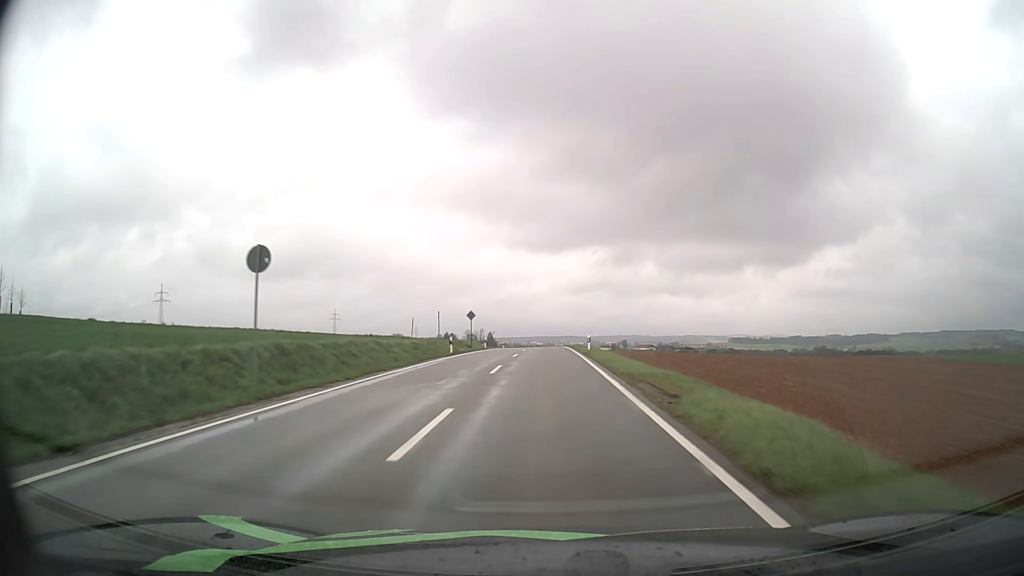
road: tertiary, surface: asphalt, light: Day
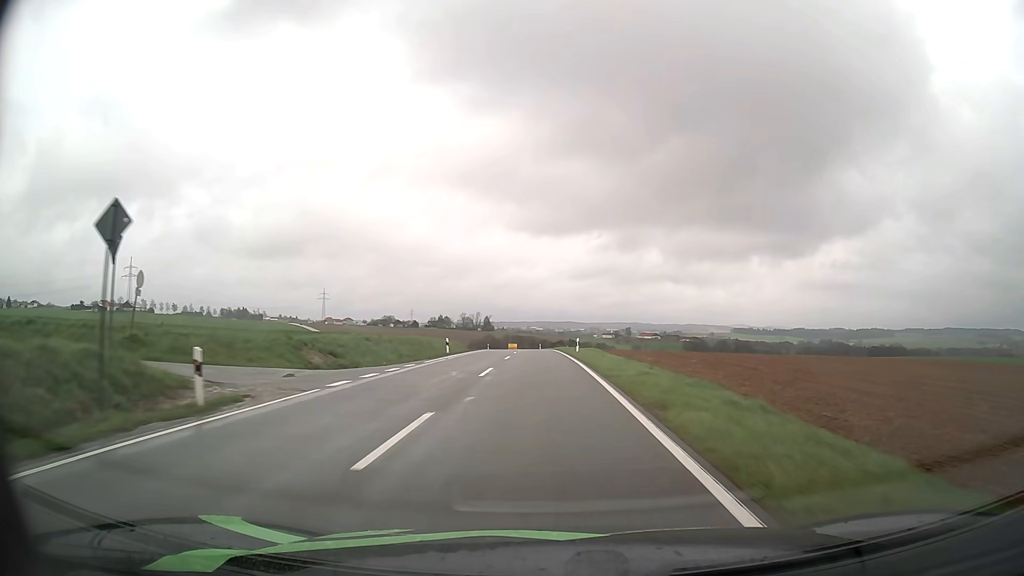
(+0.2, +49.5) m; 0°
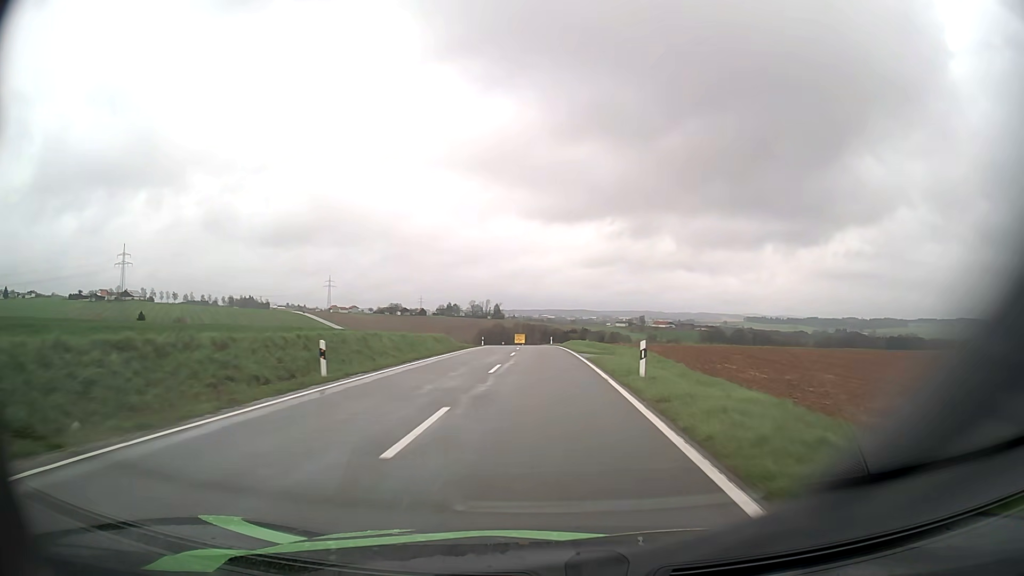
(-0.1, +24.4) m; -1°
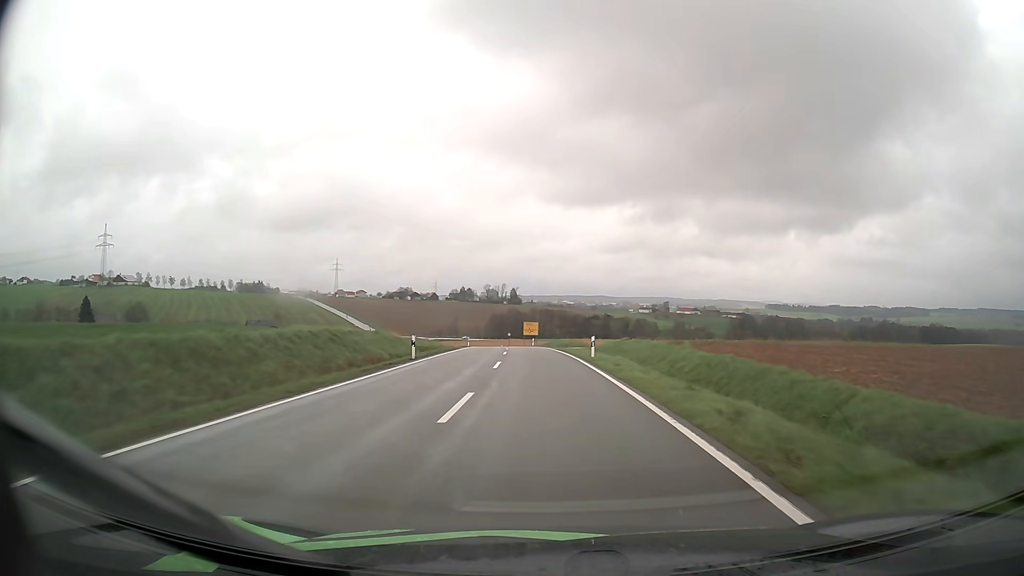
(-0.7, +47.0) m; -2°
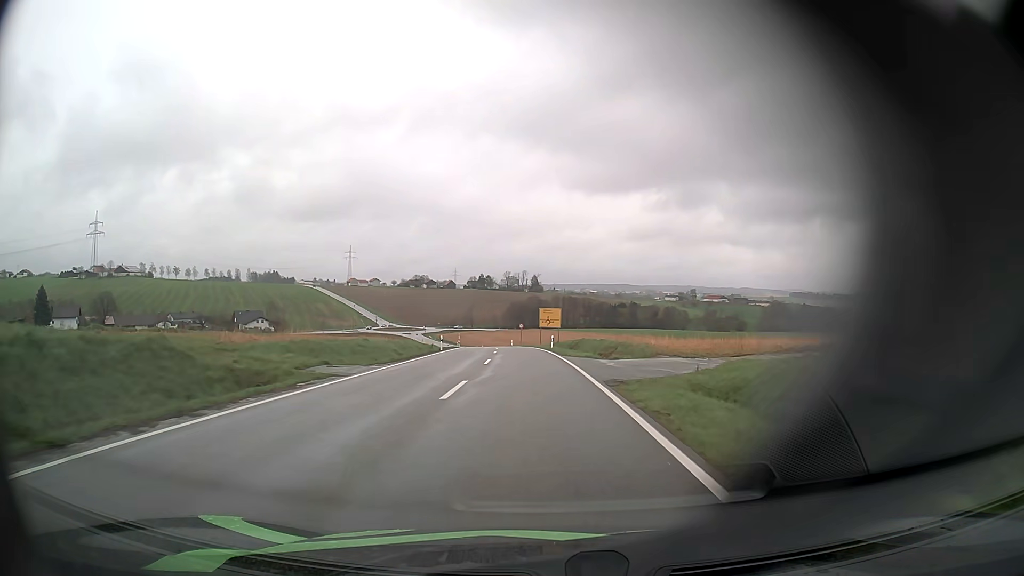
(-0.4, +33.9) m; -2°
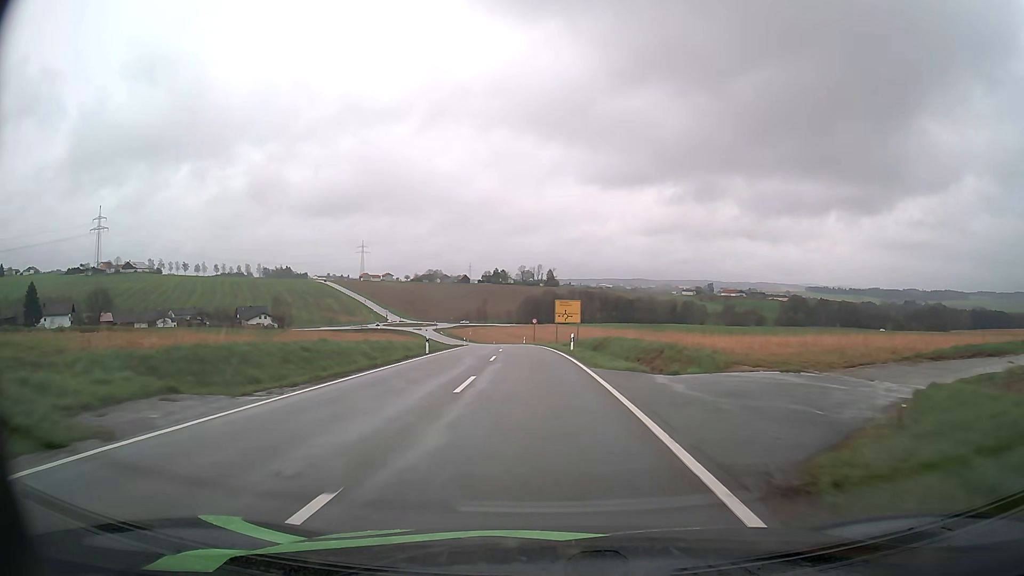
(-0.1, +11.1) m; -1°
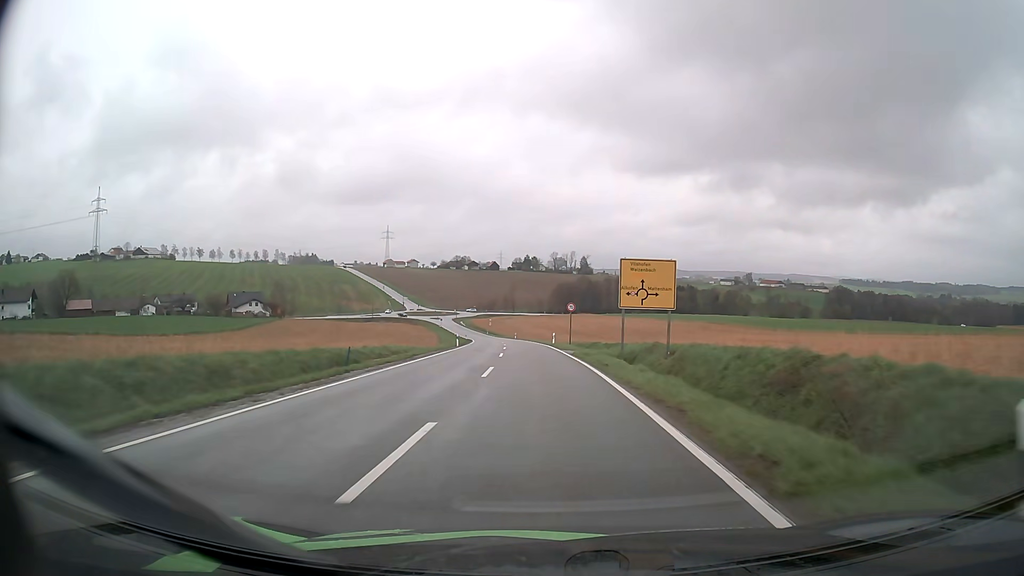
(-1.0, +33.2) m; -3°
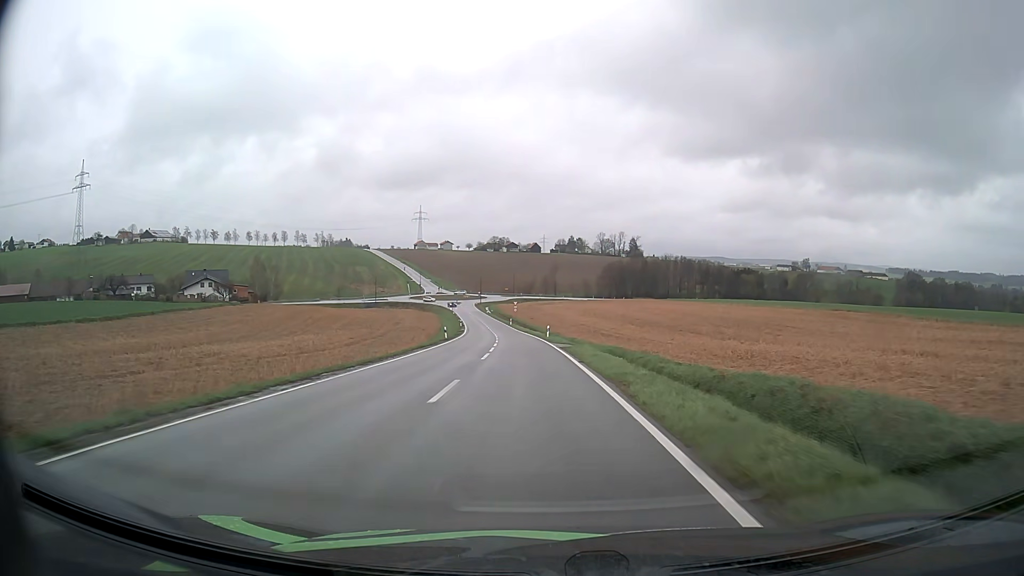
(-1.7, +55.6) m; -4°
(0, +10) (0, +20) (-1, +30) (-1, +40) (-2, +50) (-3, +60) (-4, +70) (-5, +80) (-6, +90) (-7, +100) m
